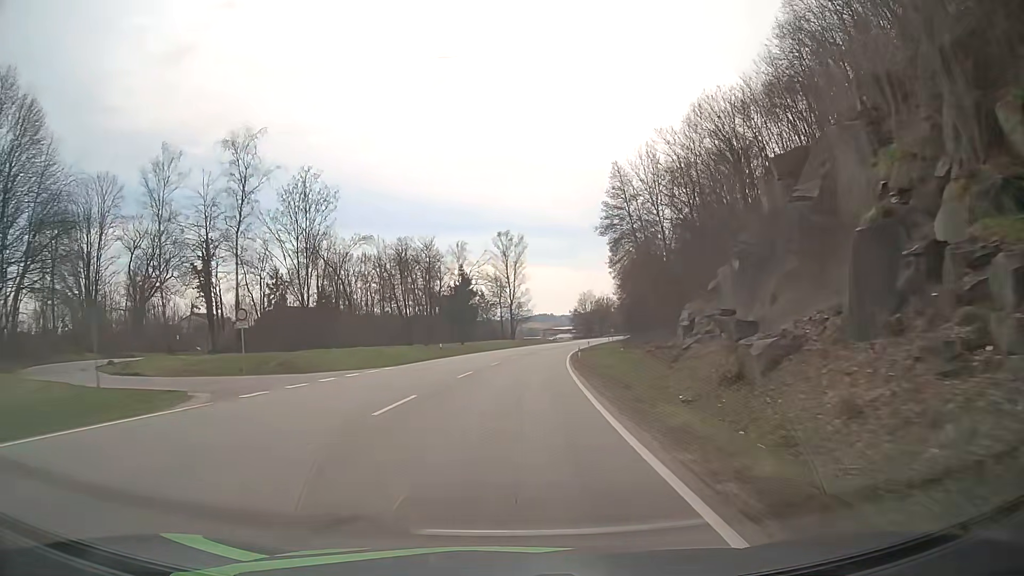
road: primary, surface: asphalt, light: Day
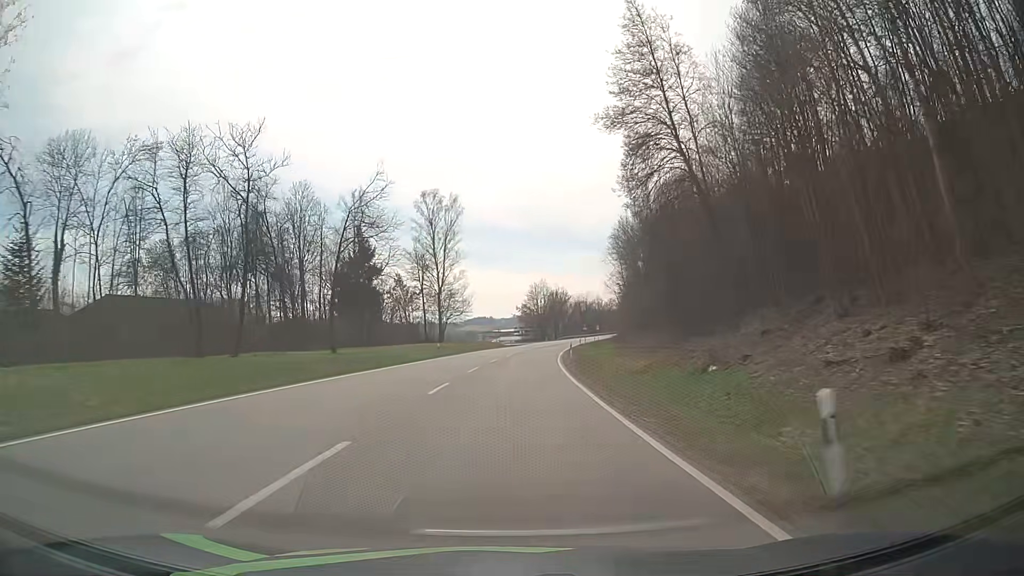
(+1.8, +43.0) m; +5°
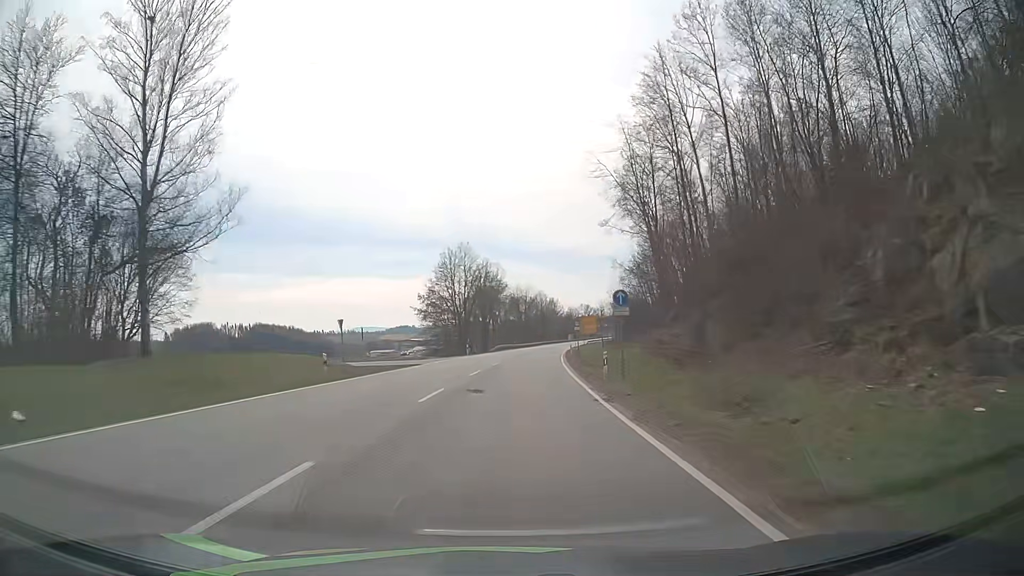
(+4.3, +72.3) m; +6°
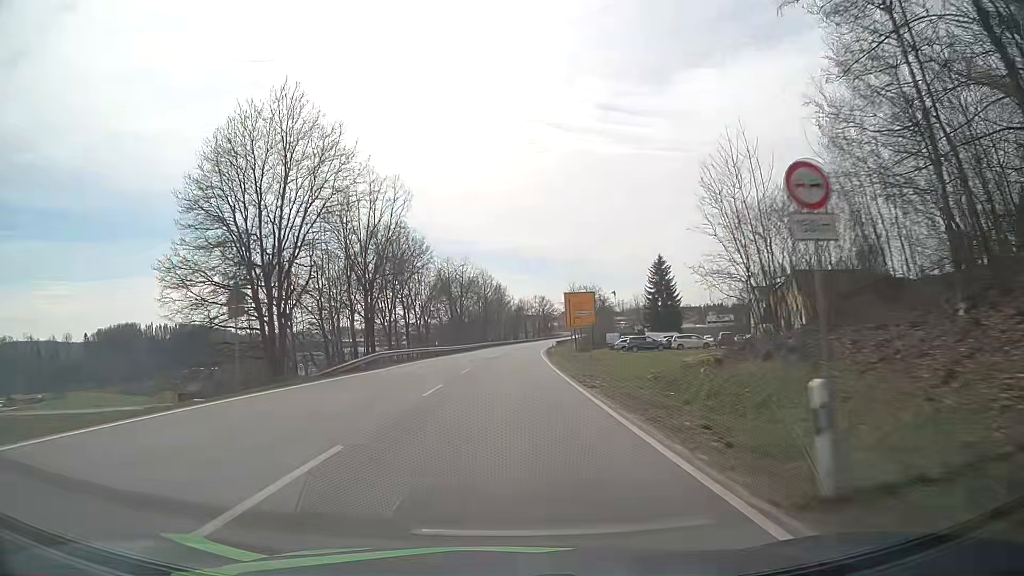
(+3.0, +58.2) m; +5°
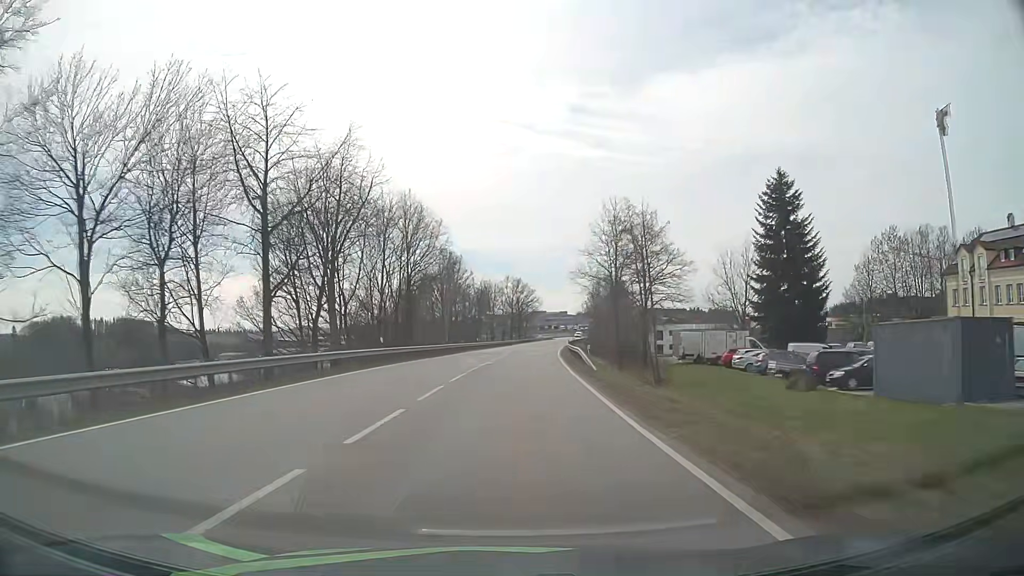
(+2.1, +73.2) m; +3°
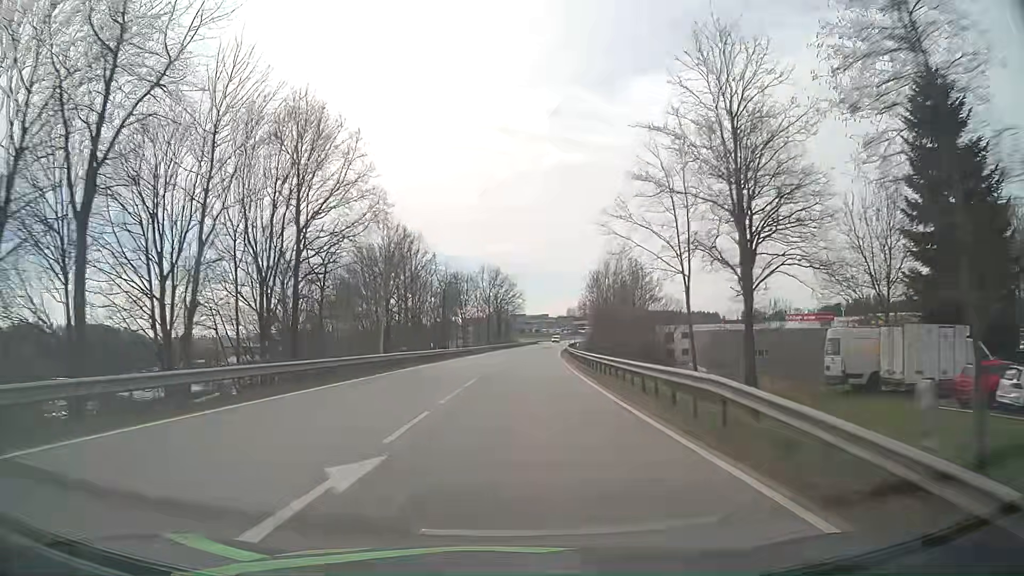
(+0.4, +29.4) m; +2°
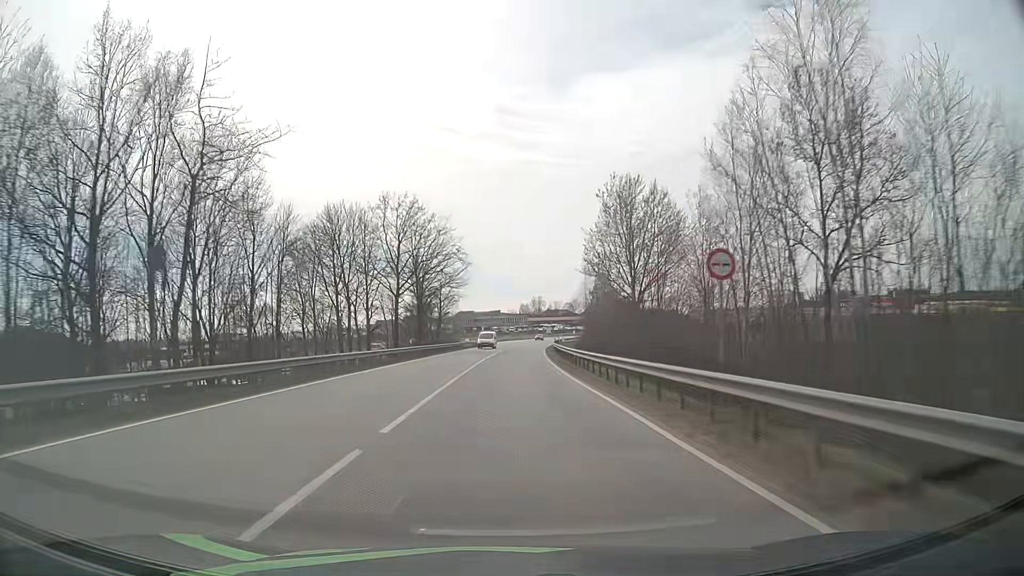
(+2.3, +58.4) m; +4°
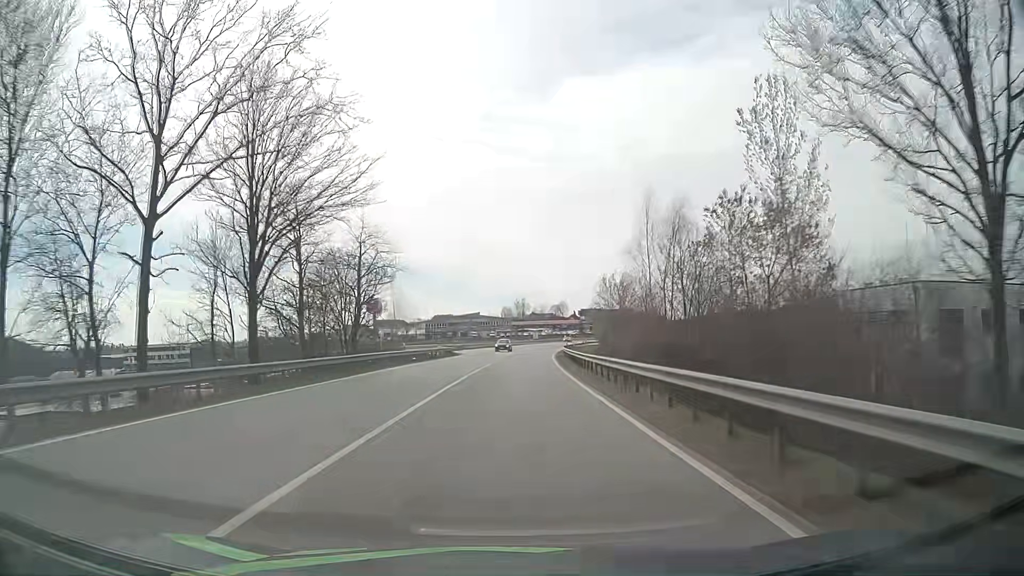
(+0.7, +43.6) m; +1°
(0, +10) (0, +20) (+1, +30) (+1, +40) (+2, +50) (+2, +60) (+3, +70) (+4, +80) (+5, +90) (+6, +100) m
